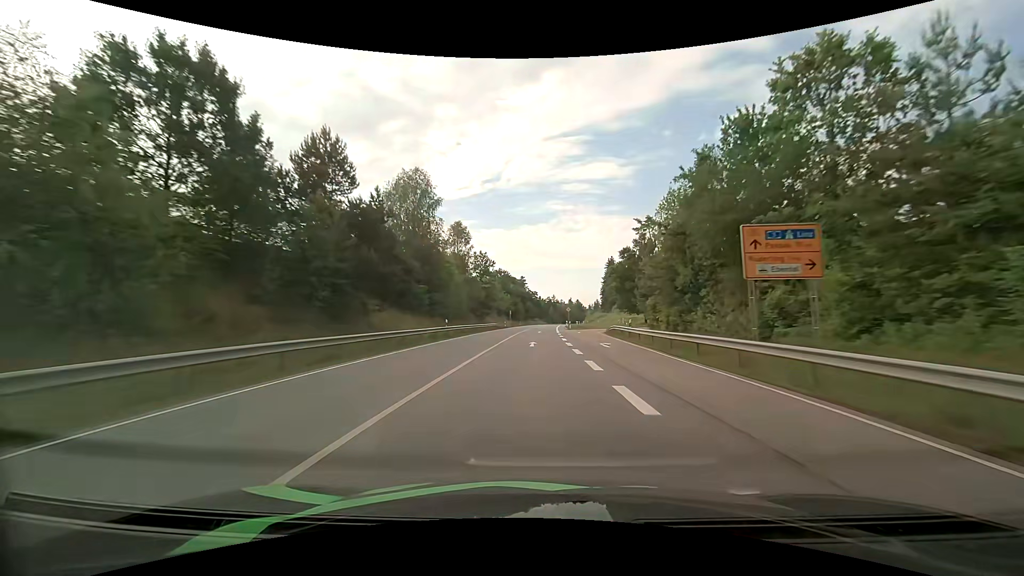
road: primary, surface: asphalt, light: Day
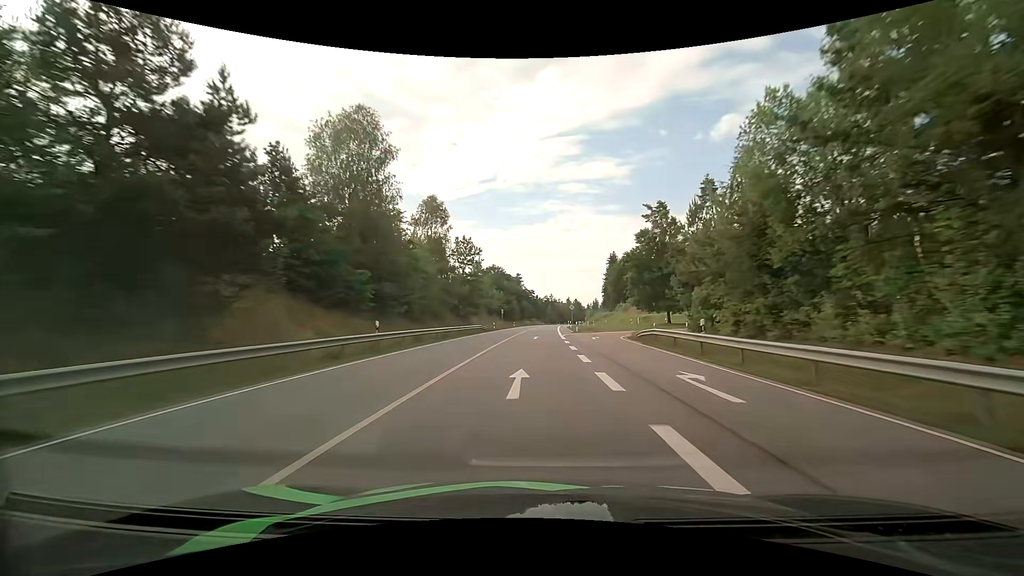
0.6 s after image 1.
(0.0, +15.8) m; 0°
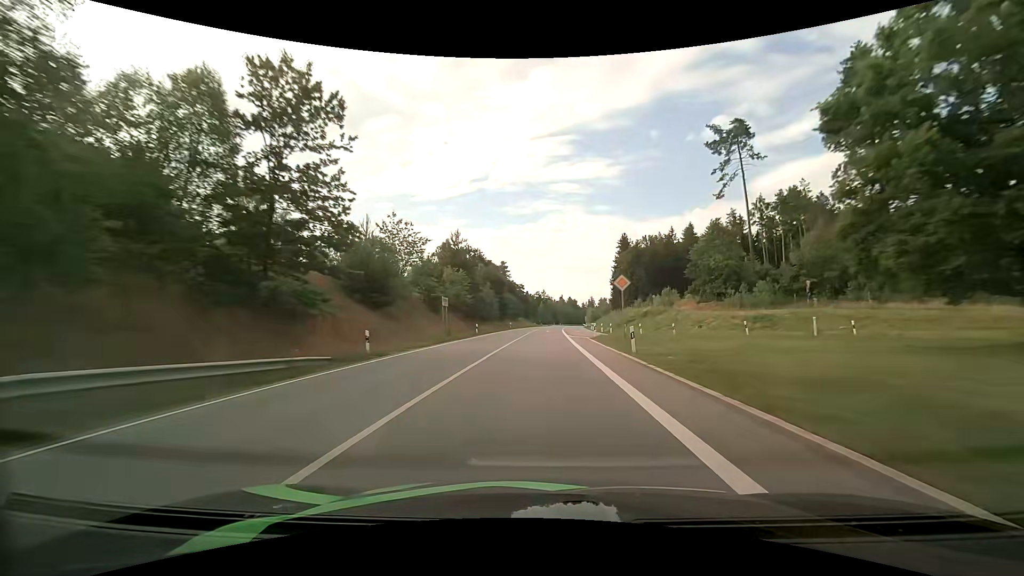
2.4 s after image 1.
(+0.4, +47.7) m; +1°
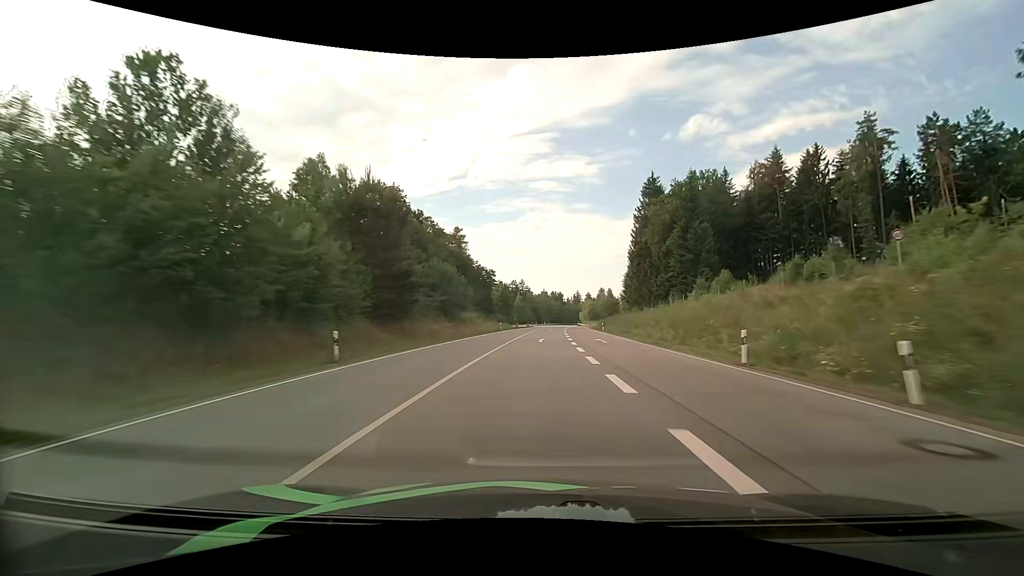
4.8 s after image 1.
(+1.6, +65.4) m; +2°
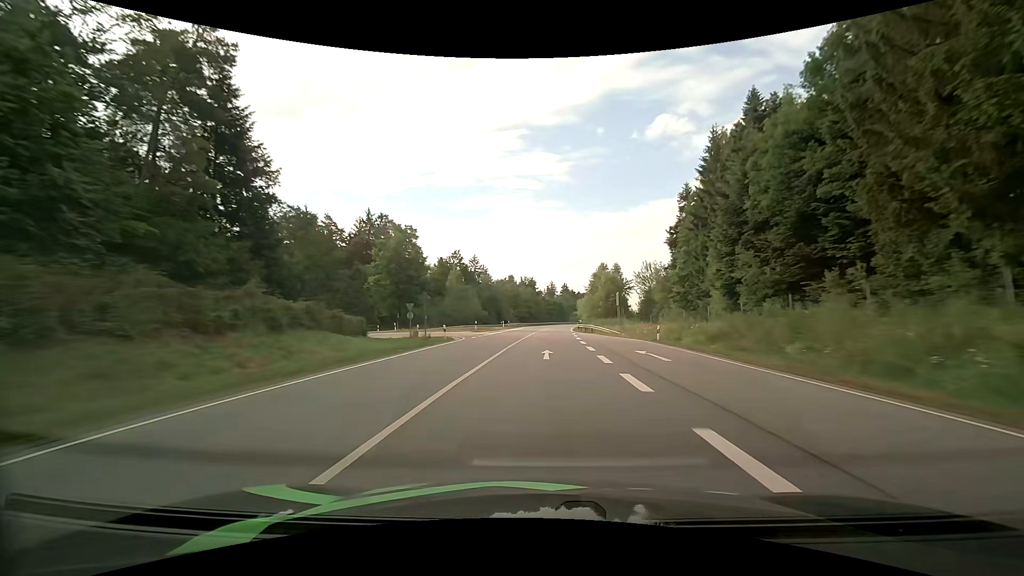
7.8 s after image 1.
(+2.5, +84.0) m; +3°
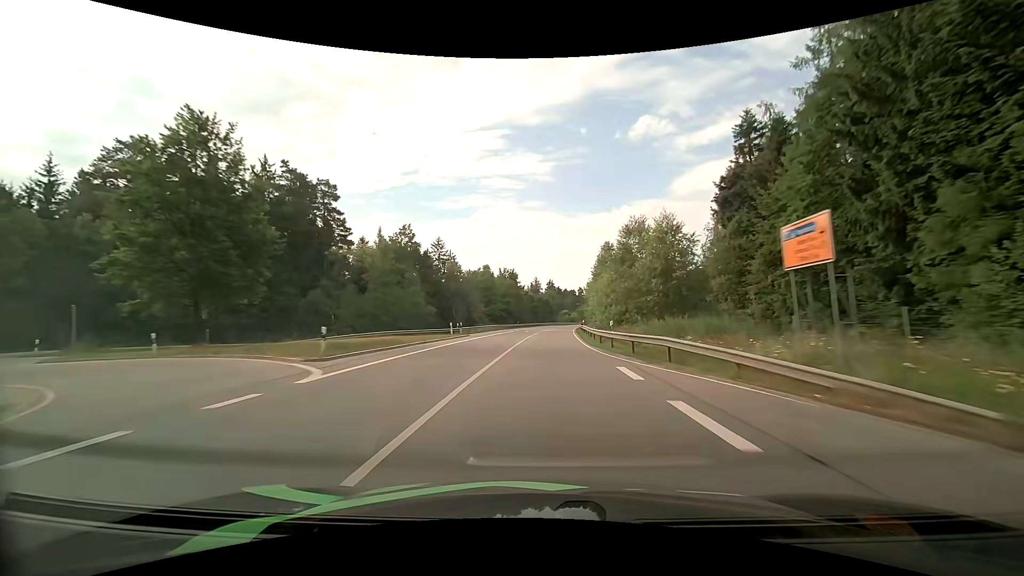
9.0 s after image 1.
(+0.5, +33.9) m; +2°
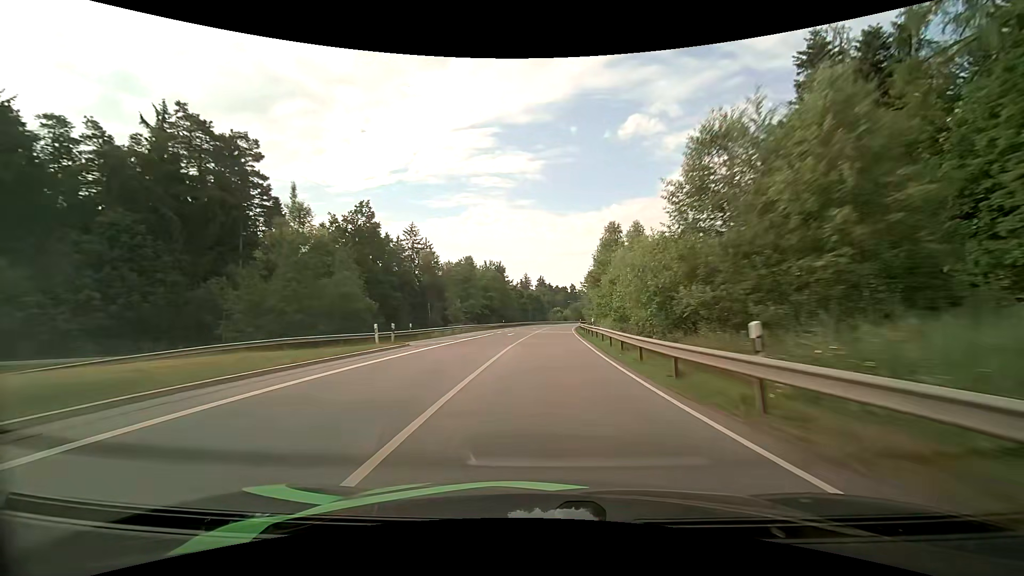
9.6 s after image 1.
(+0.1, +17.0) m; +1°
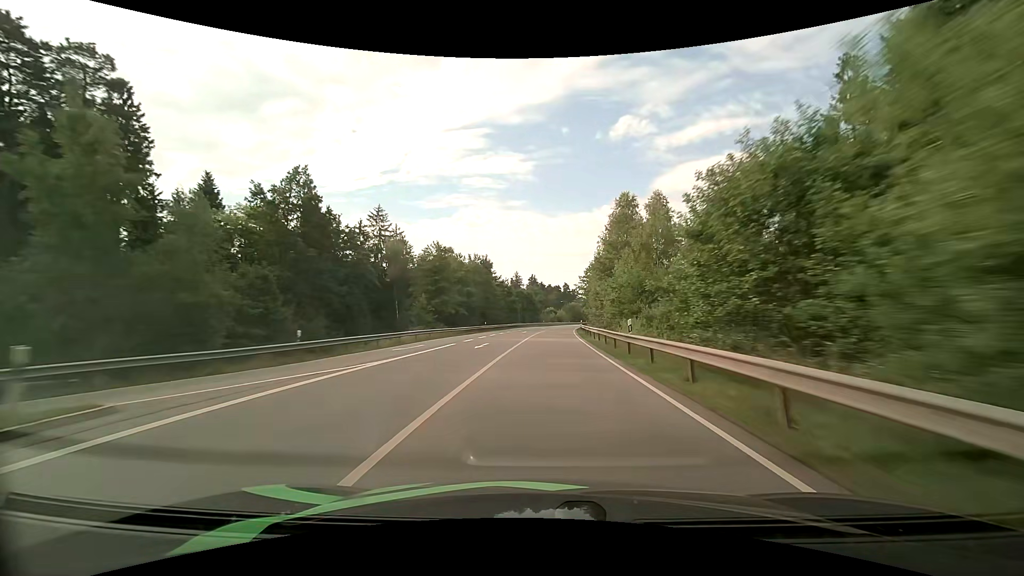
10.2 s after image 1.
(+0.1, +17.1) m; +1°
(0, +10) (0, +20) (0, +30) (+1, +40) (+1, +50) (+2, +60) (+3, +70) (+3, +80) (+4, +90) (+5, +100) m
